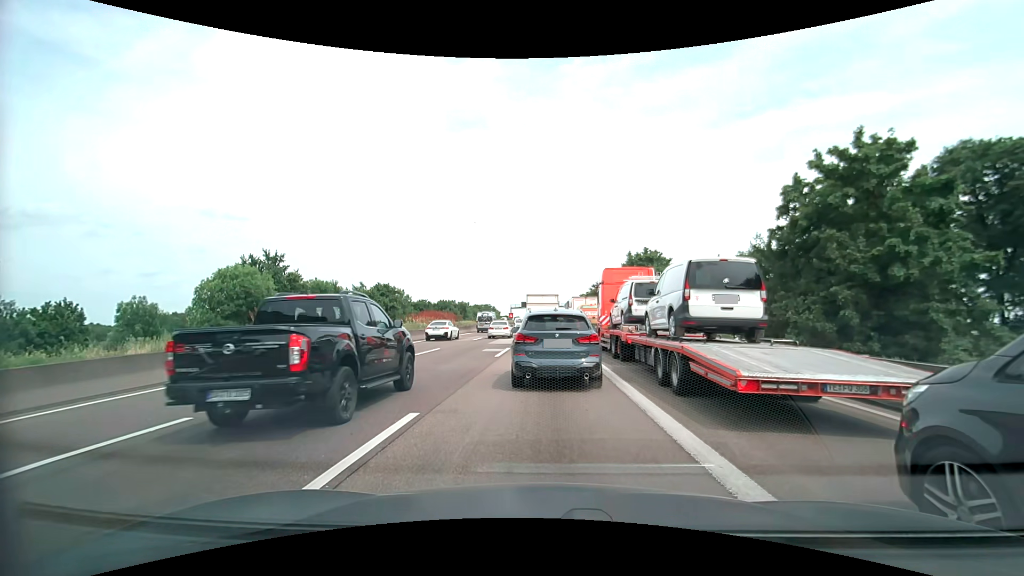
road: motorway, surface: asphalt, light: Day
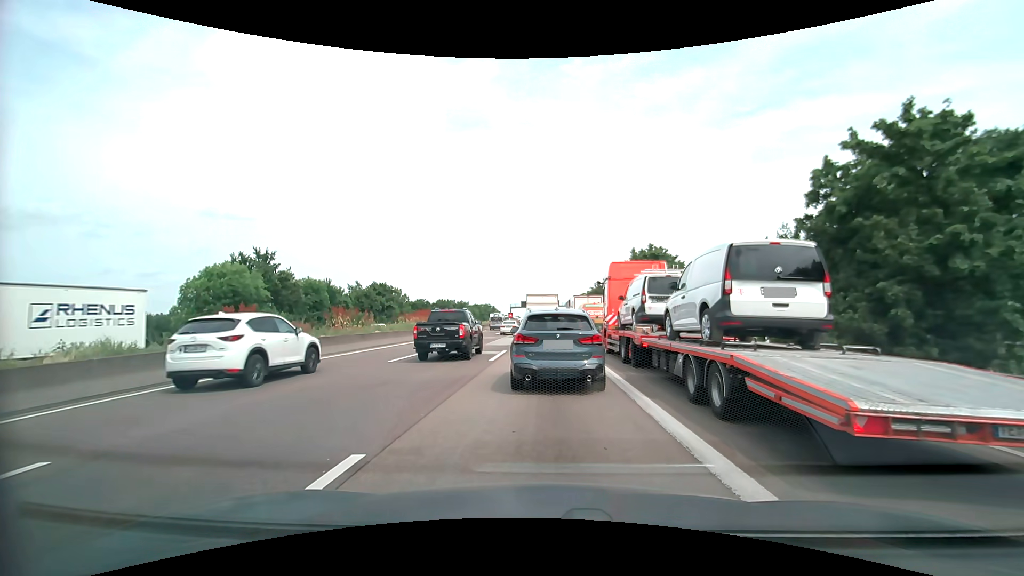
(-0.1, +2.3) m; -1°
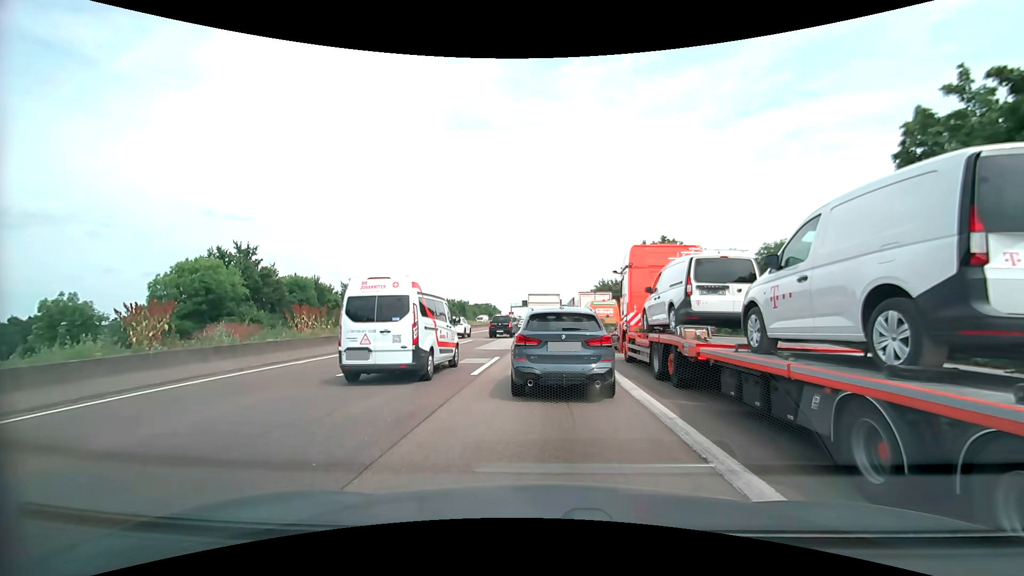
(-0.1, +4.5) m; -1°
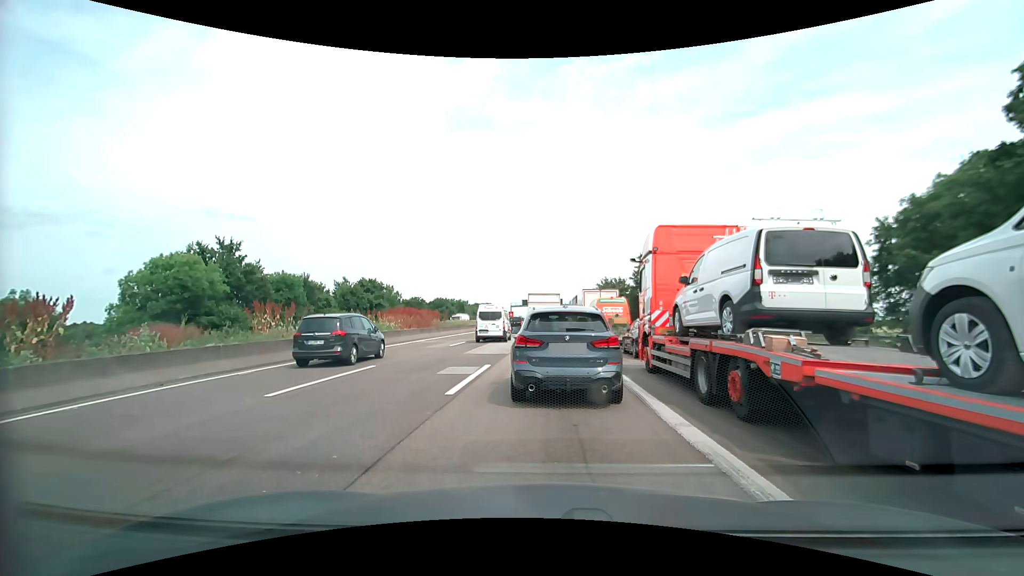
(0.0, +3.4) m; -1°
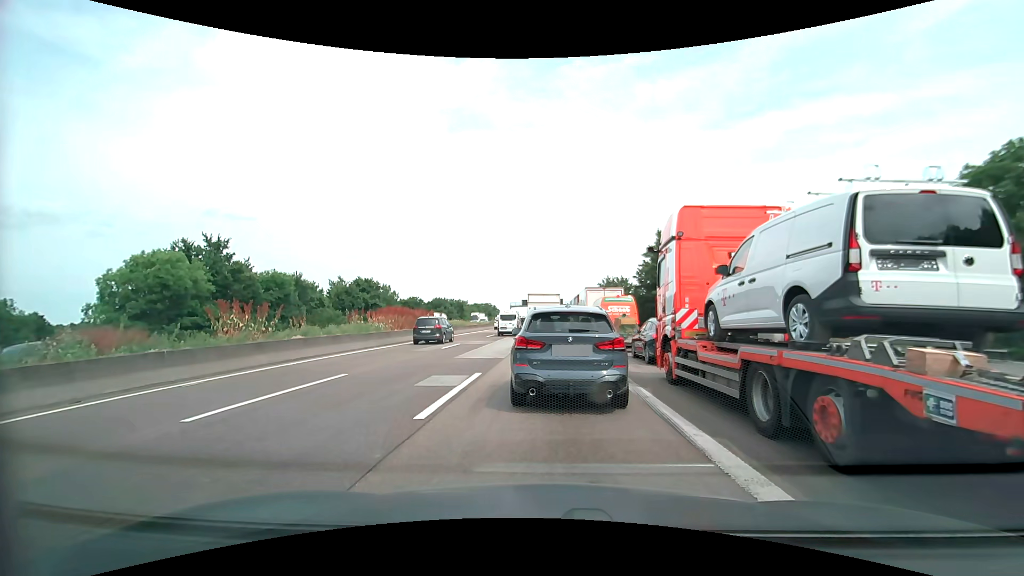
(0.0, +2.2) m; 0°
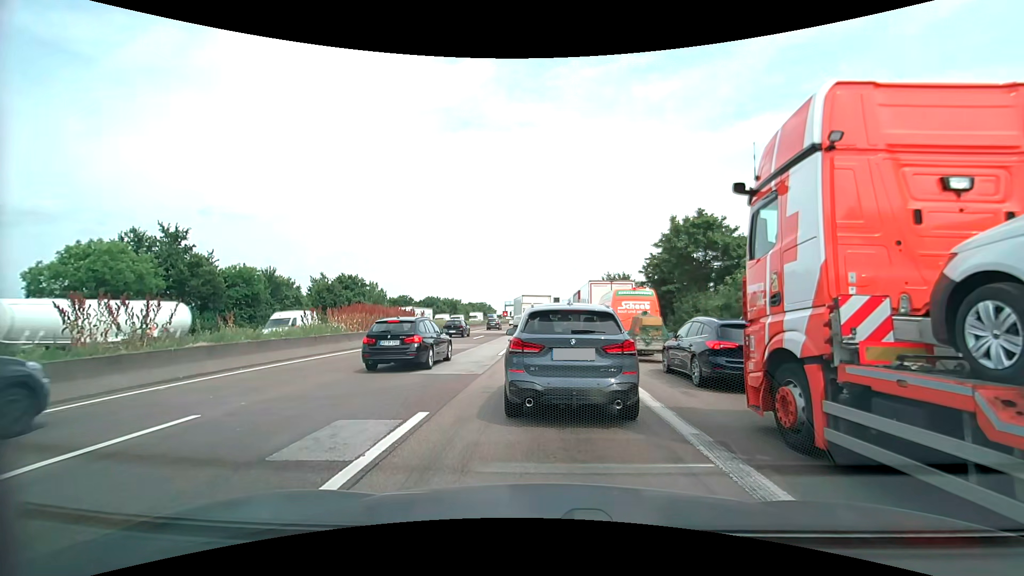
(+0.1, +5.6) m; -1°
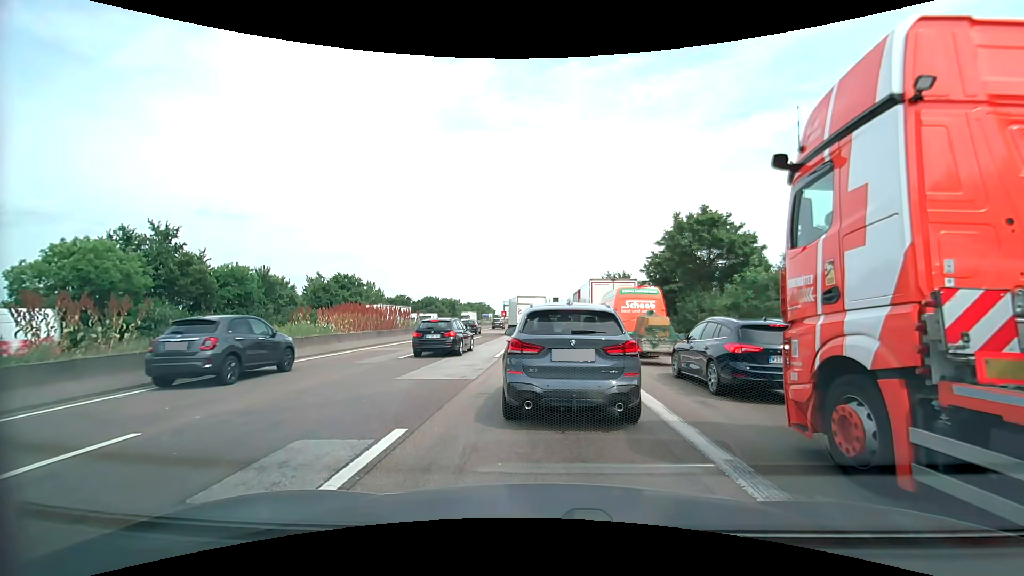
(0.0, +1.1) m; +2°
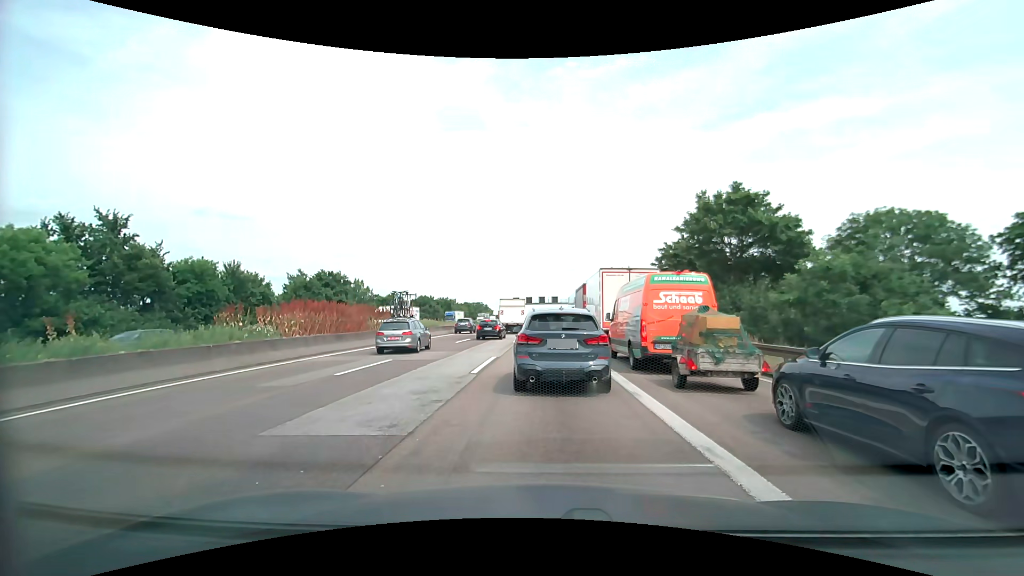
(0.0, +5.6) m; 0°
(0, +10) (0, +20) (0, +30) (0, +40) (0, +50) (0, +60) (0, +70) (0, +80) (0, +90) (0, +100) m
